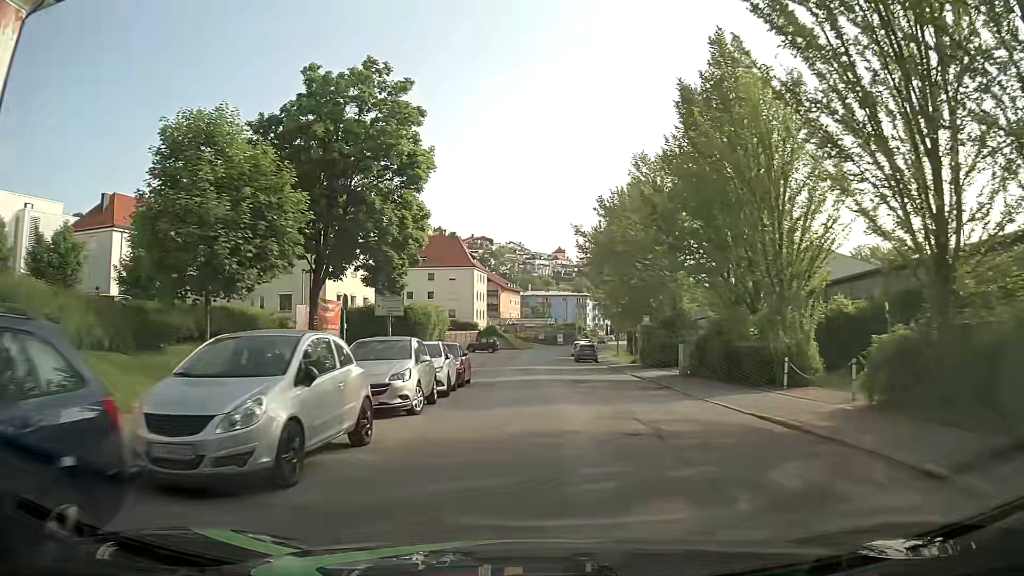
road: tertiary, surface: asphalt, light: Day
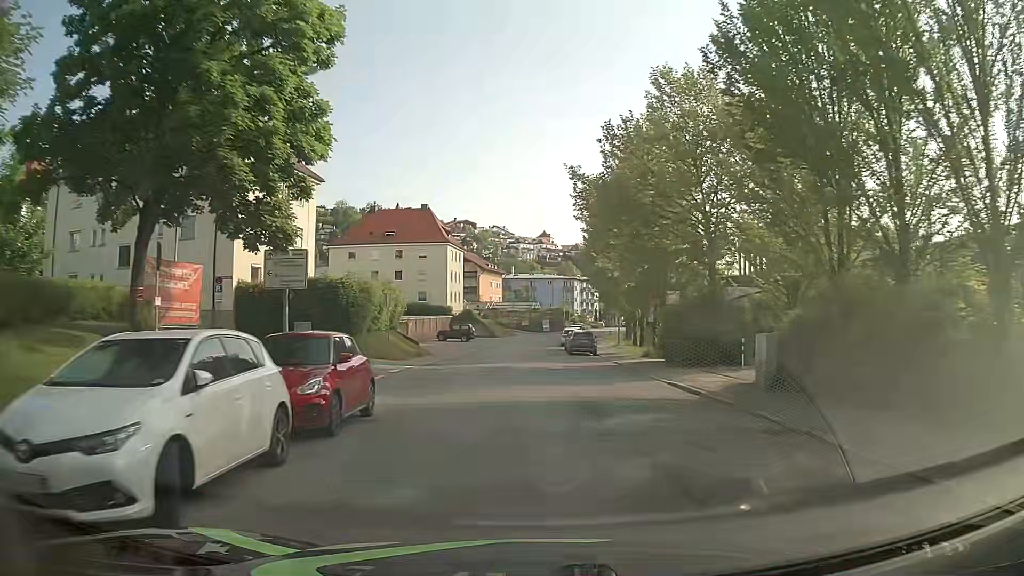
(+0.2, +12.8) m; +1°
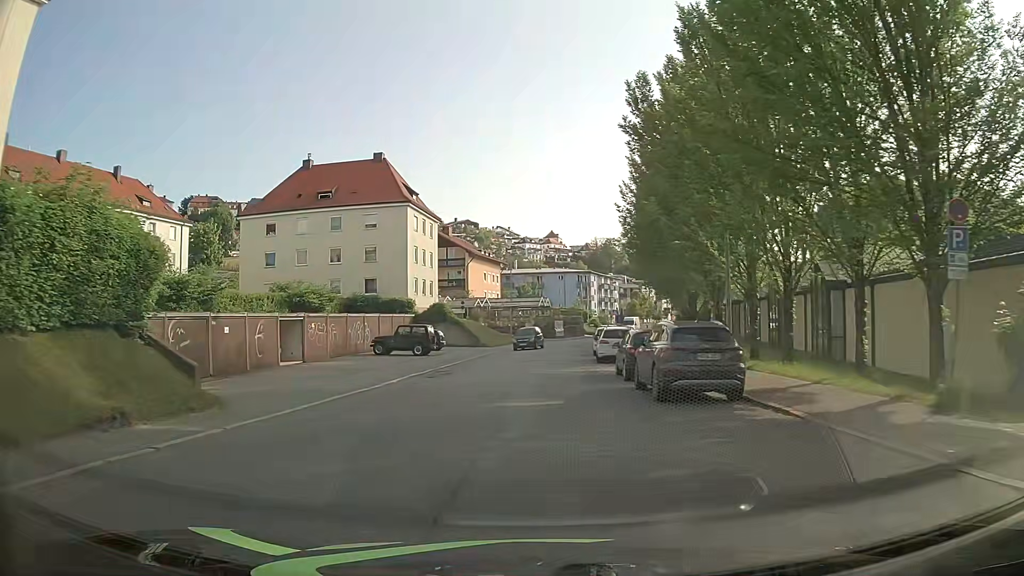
(0.0, +30.2) m; 0°
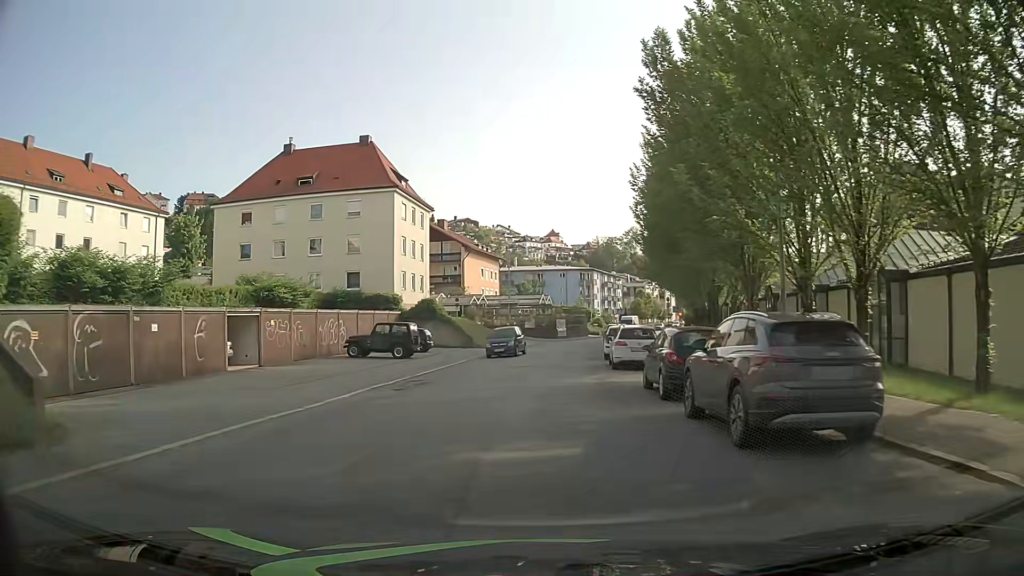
(-0.1, +5.6) m; -1°
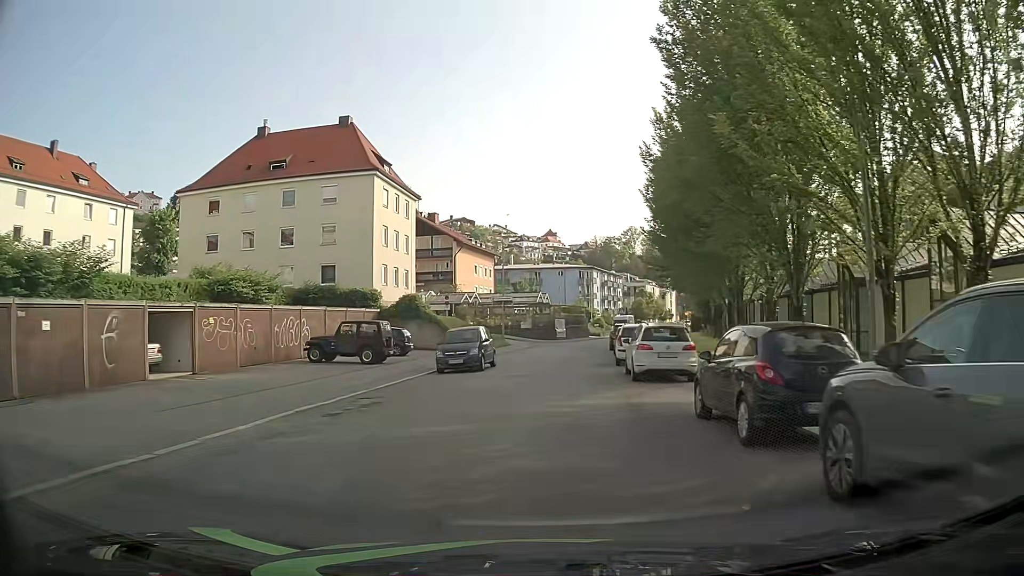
(0.0, +5.7) m; +1°
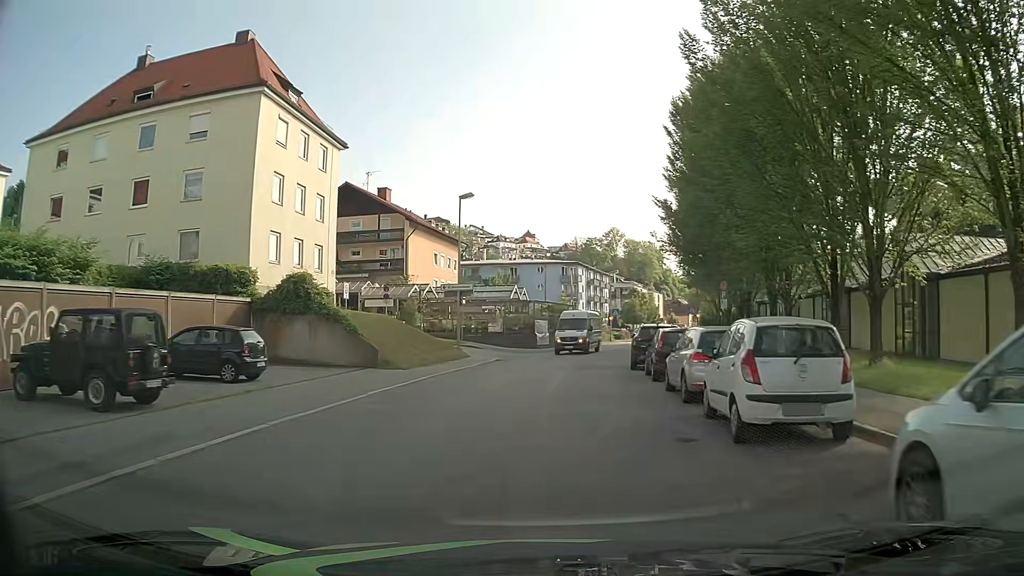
(+0.1, +17.2) m; +2°
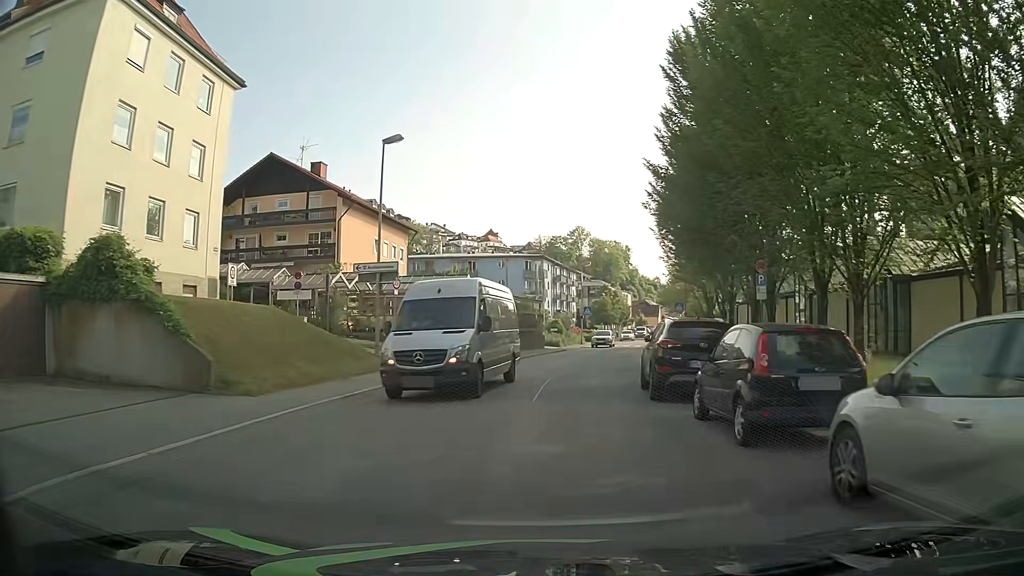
(+0.2, +10.6) m; +3°
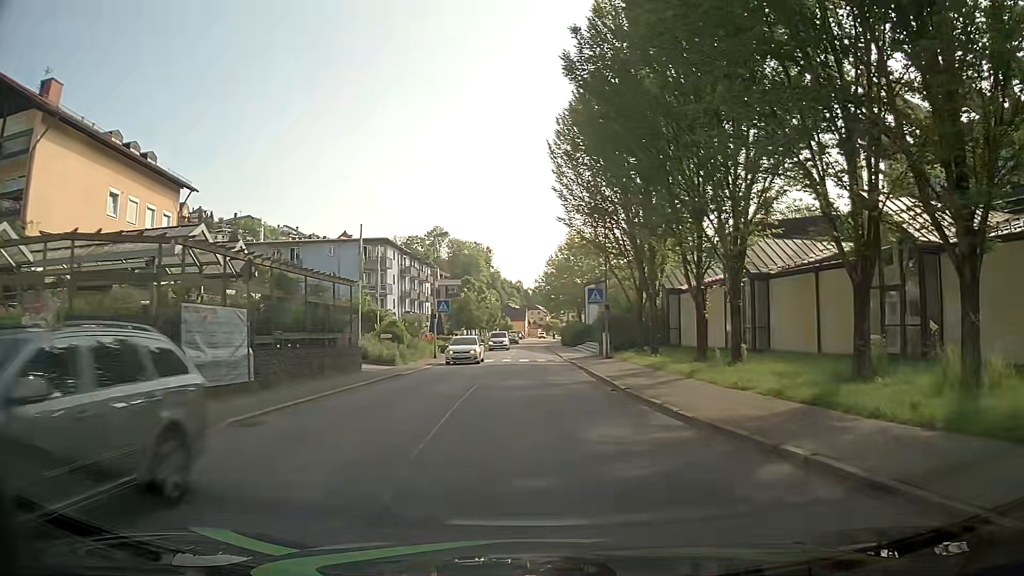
(+1.6, +23.7) m; +12°
(0, +10) (0, +20) (0, +30) (0, +40) (0, +50) (-1, +60) (-1, +70) (-1, +80) (-1, +90) (0, +100) m
